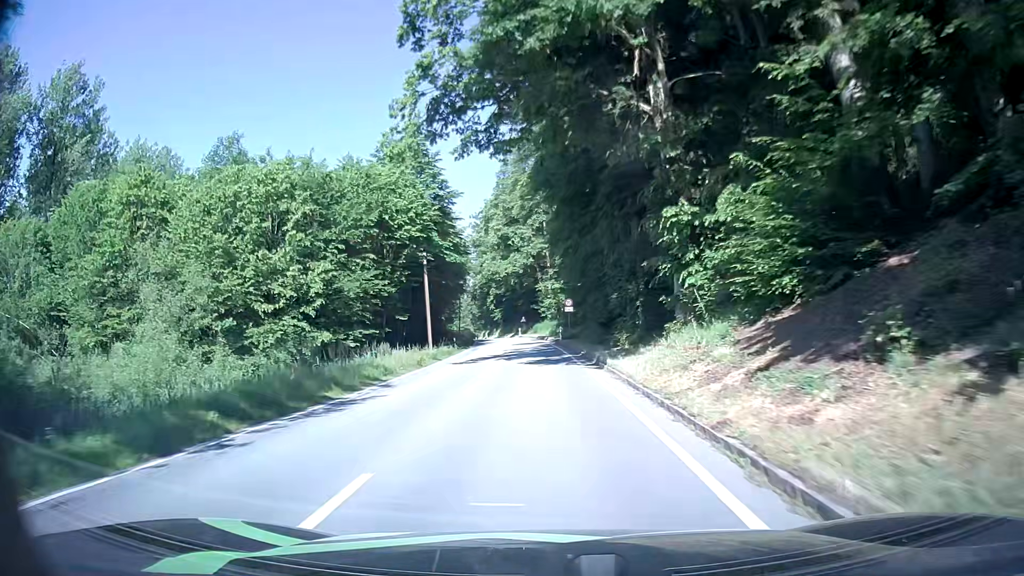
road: secondary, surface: asphalt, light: Day
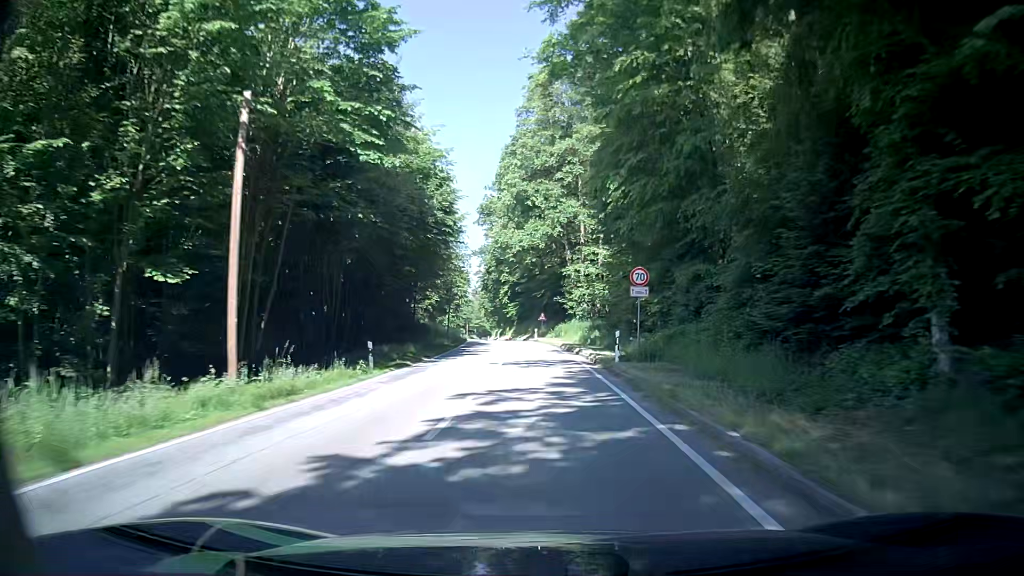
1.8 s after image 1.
(-0.4, +28.4) m; -2°
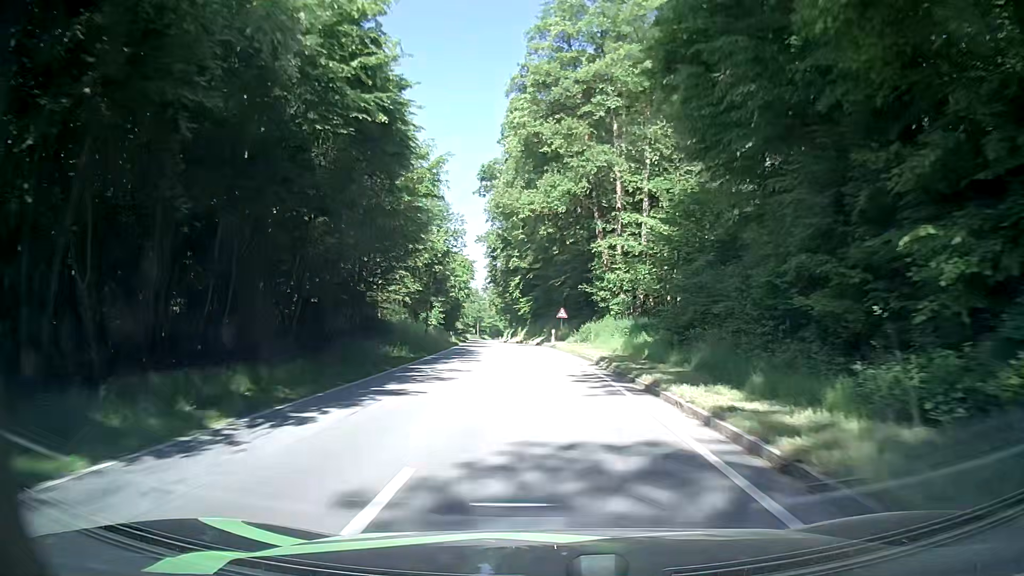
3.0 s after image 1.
(-0.2, +19.3) m; -1°
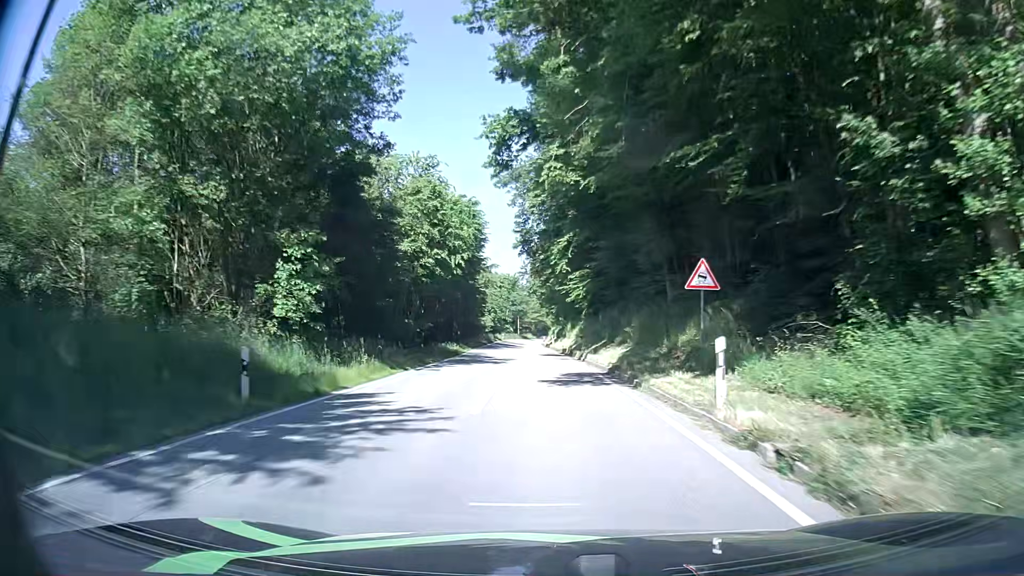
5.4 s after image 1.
(-1.3, +38.7) m; -4°
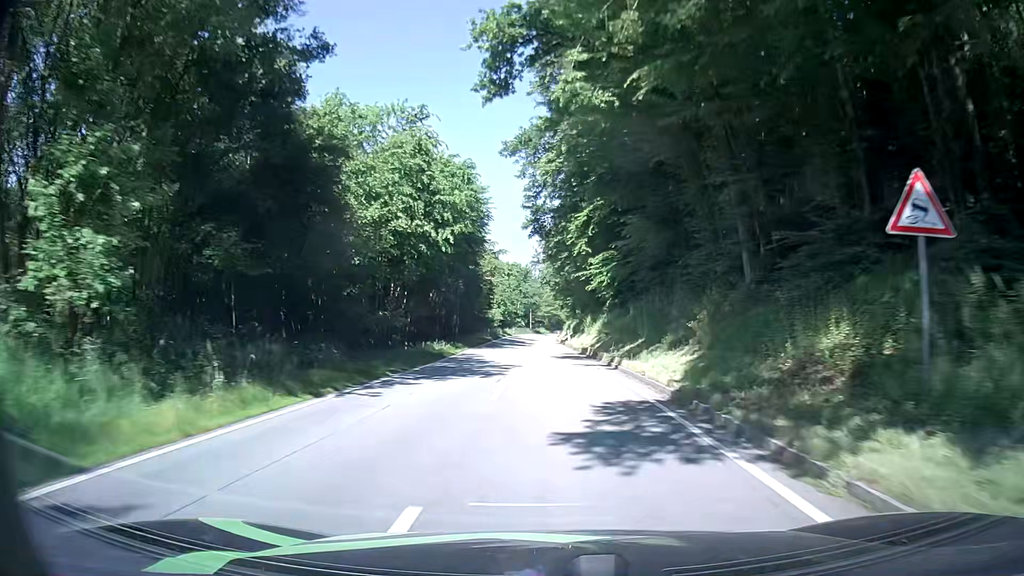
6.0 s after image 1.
(-0.2, +9.7) m; -2°
